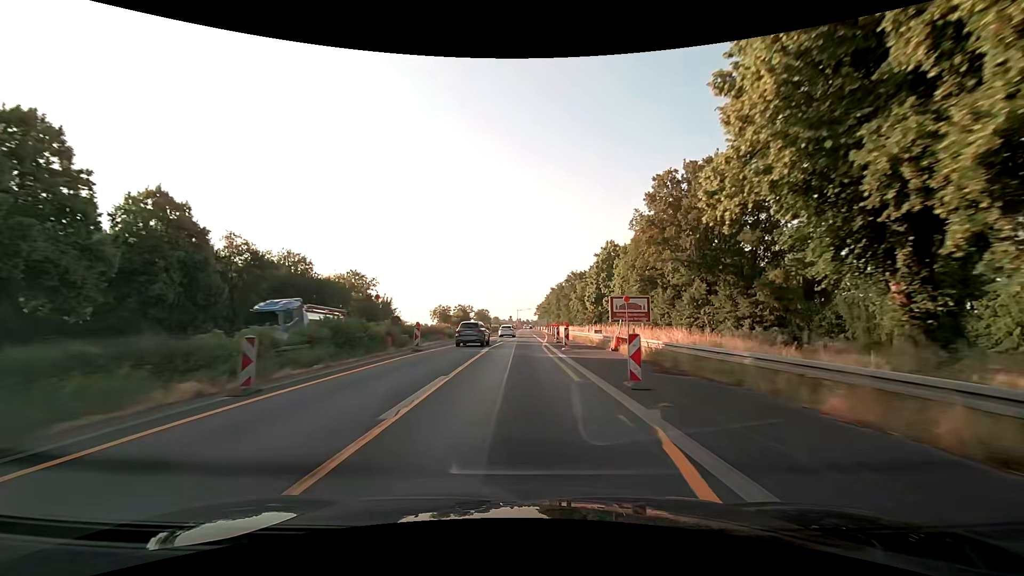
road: motorway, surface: asphalt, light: Day
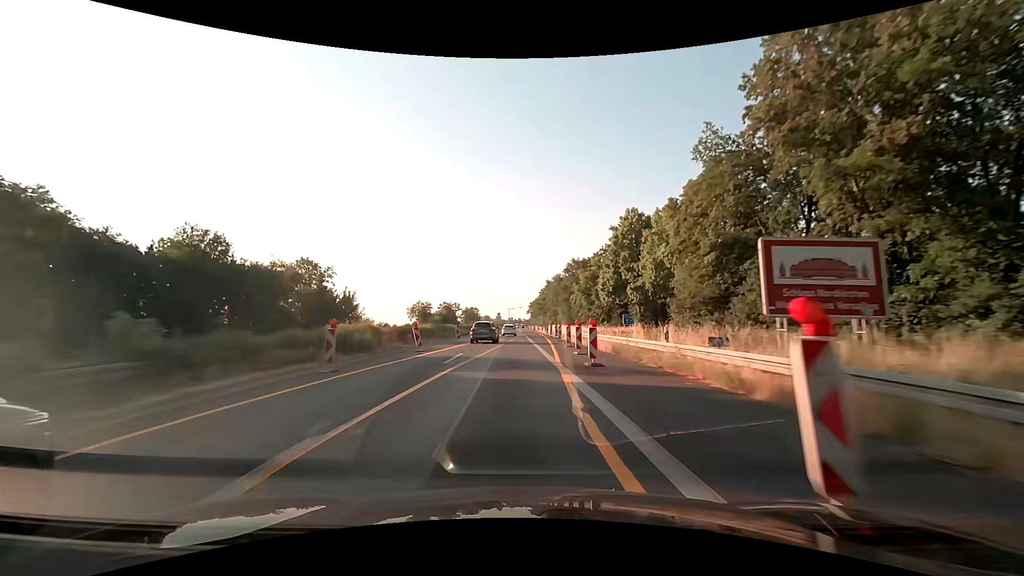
(+0.2, +25.1) m; +1°
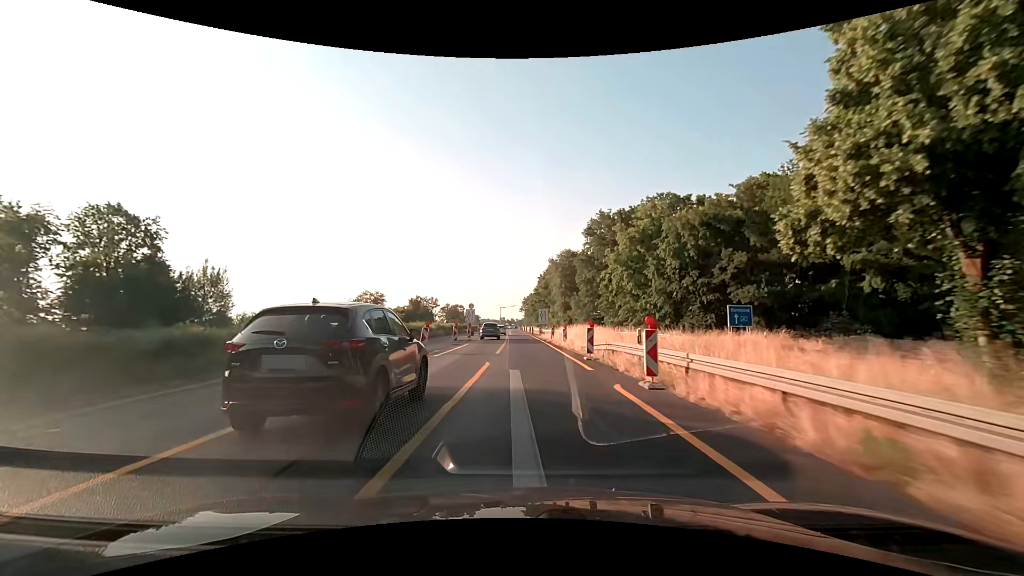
(+0.3, +50.2) m; +1°
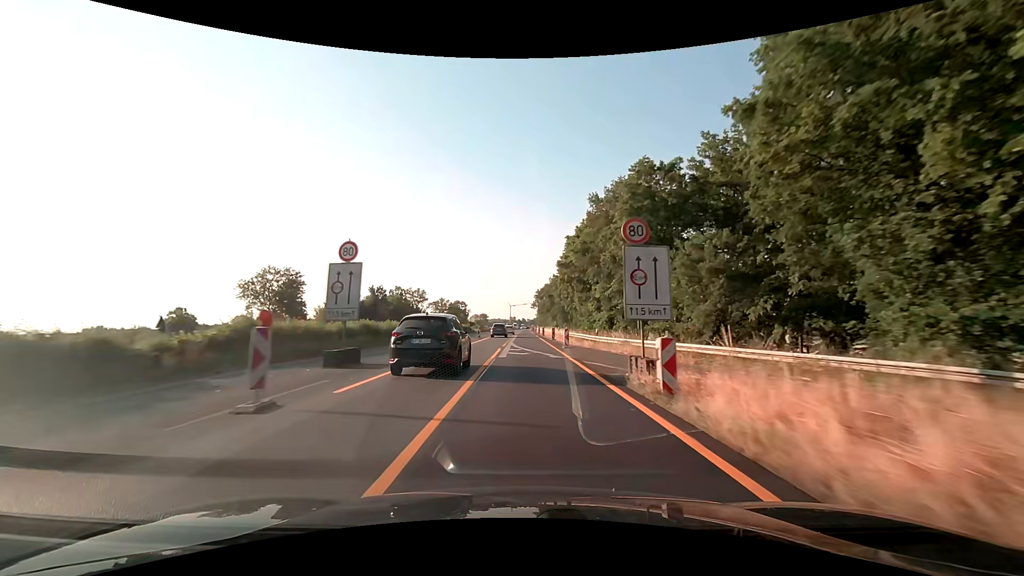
(-0.5, +50.2) m; -2°
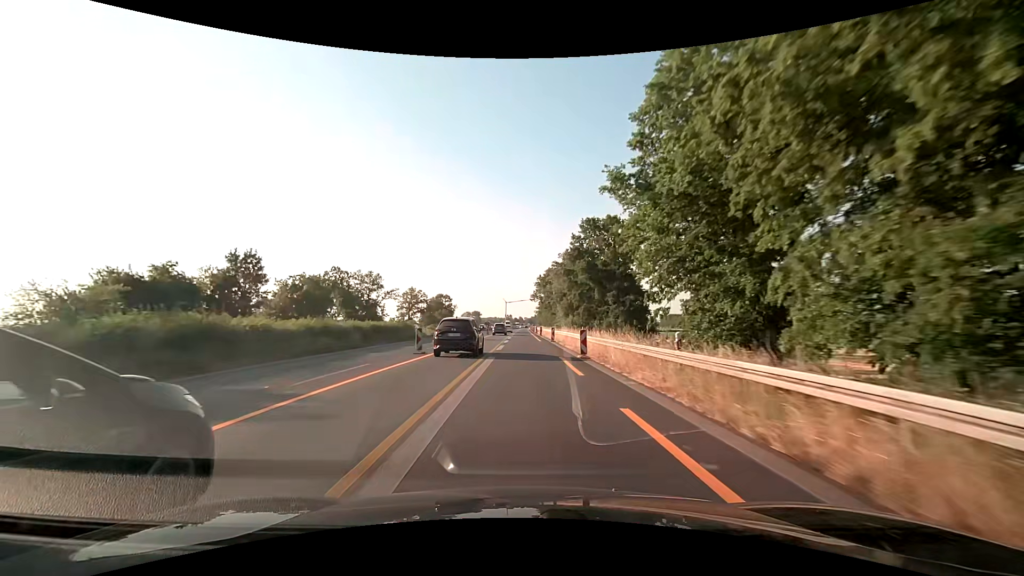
(+0.3, +50.0) m; +1°
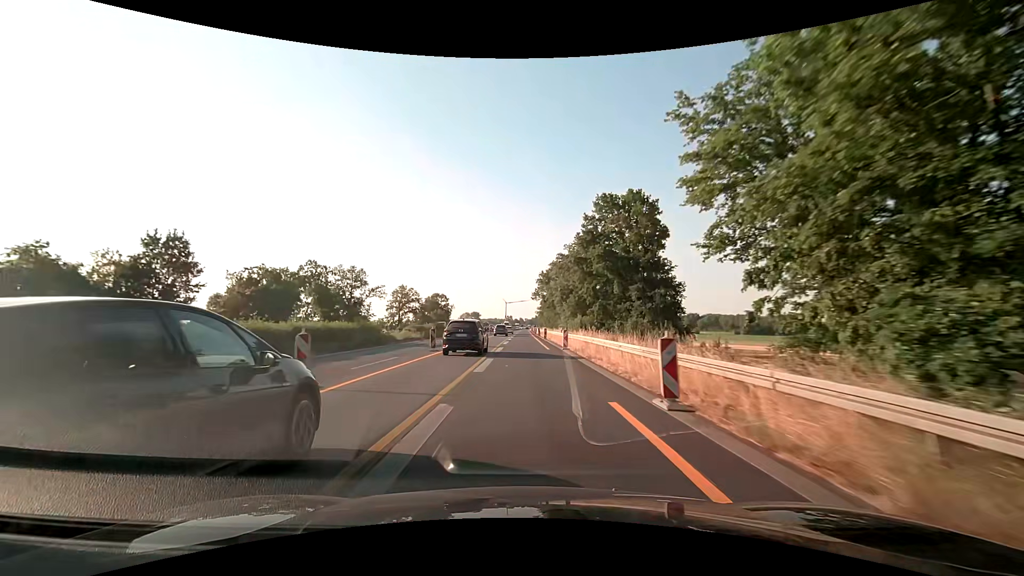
(0.0, +12.5) m; 0°
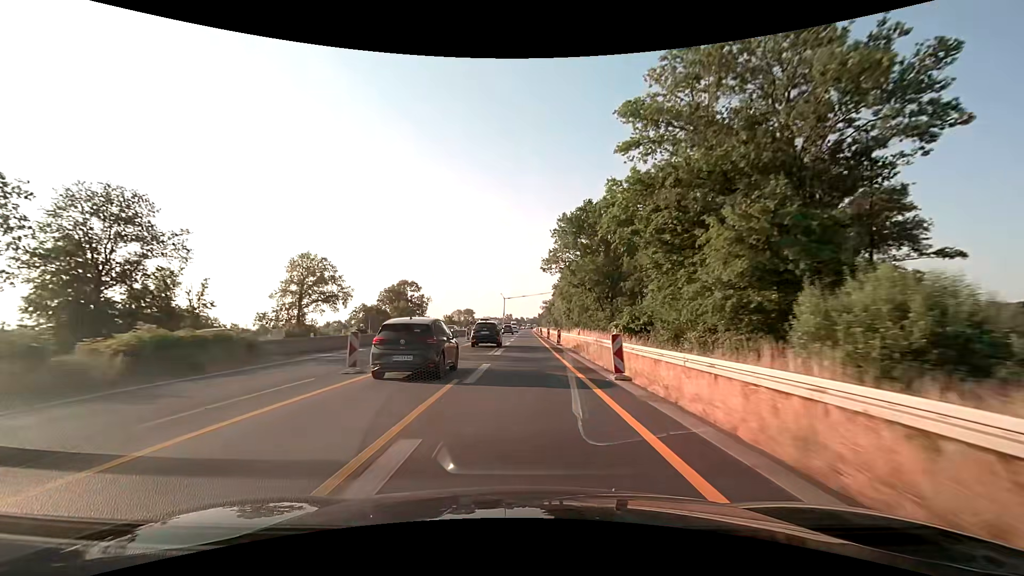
(-0.1, +62.5) m; 0°
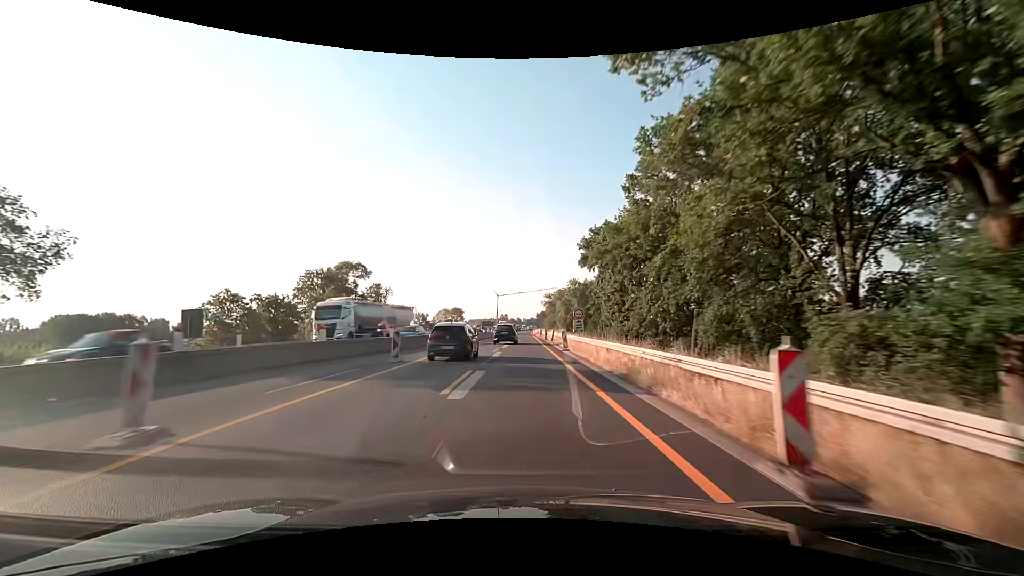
(+0.2, +50.1) m; 0°
(0, +10) (0, +20) (0, +30) (0, +40) (0, +50) (0, +60) (0, +70) (0, +80) (0, +90) (0, +100) m
